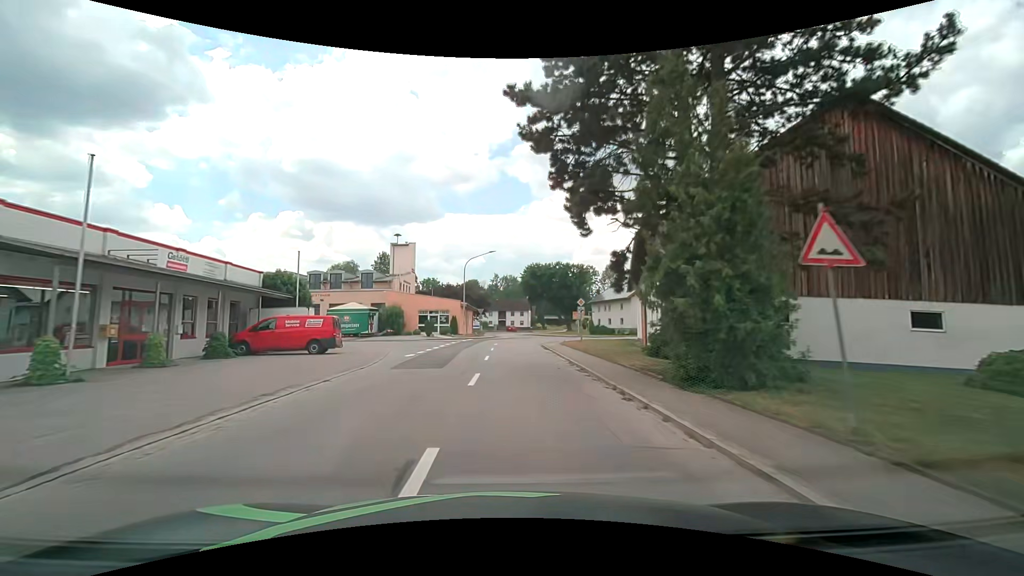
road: tertiary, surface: asphalt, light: Day
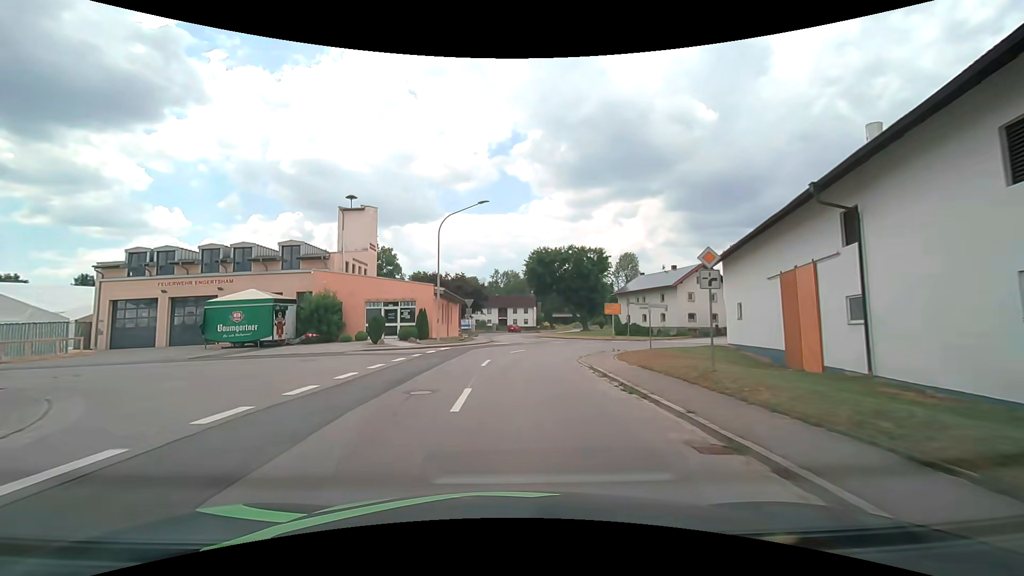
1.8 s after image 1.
(0.0, +21.4) m; 0°
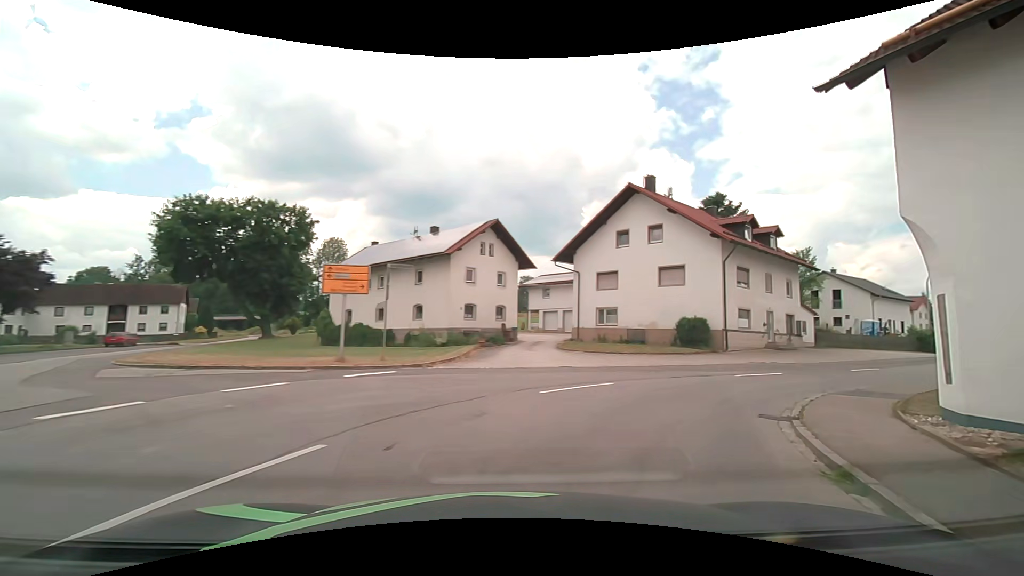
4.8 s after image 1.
(+4.0, +29.8) m; +33°
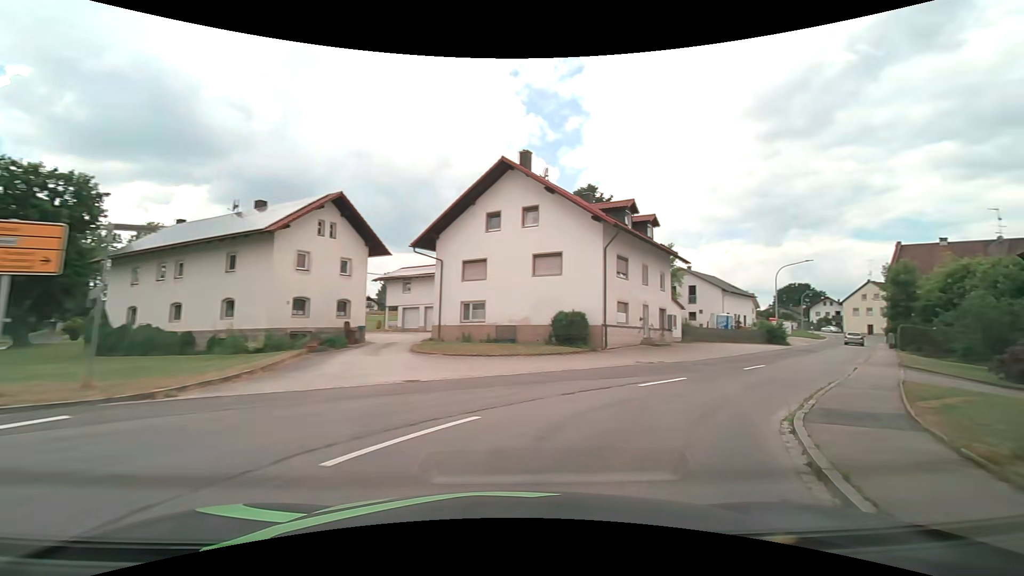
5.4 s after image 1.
(+0.6, +5.5) m; +16°
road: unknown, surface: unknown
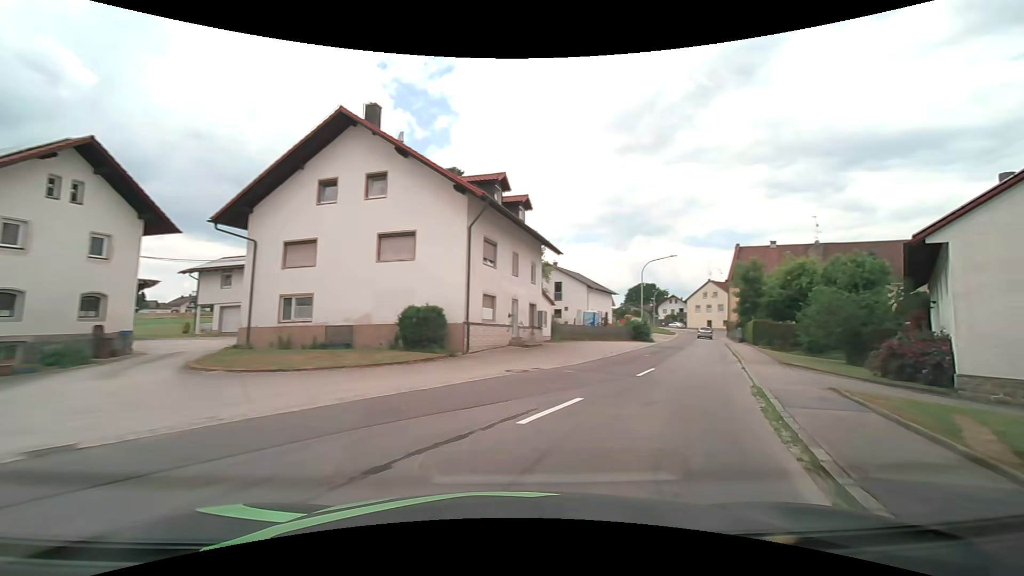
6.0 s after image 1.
(+0.7, +5.6) m; +14°
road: tertiary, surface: asphalt
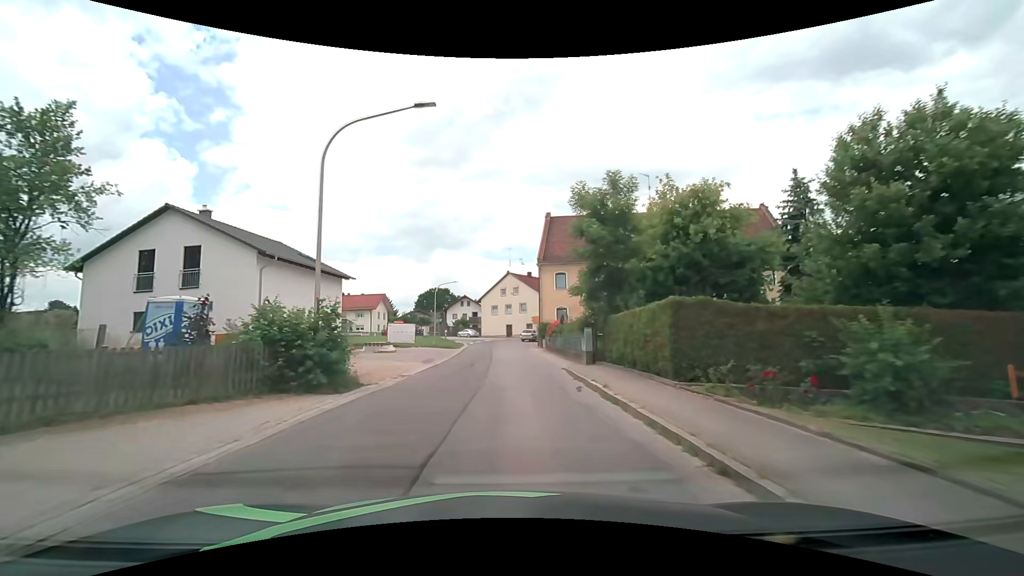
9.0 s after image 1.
(+11.5, +30.6) m; +24°
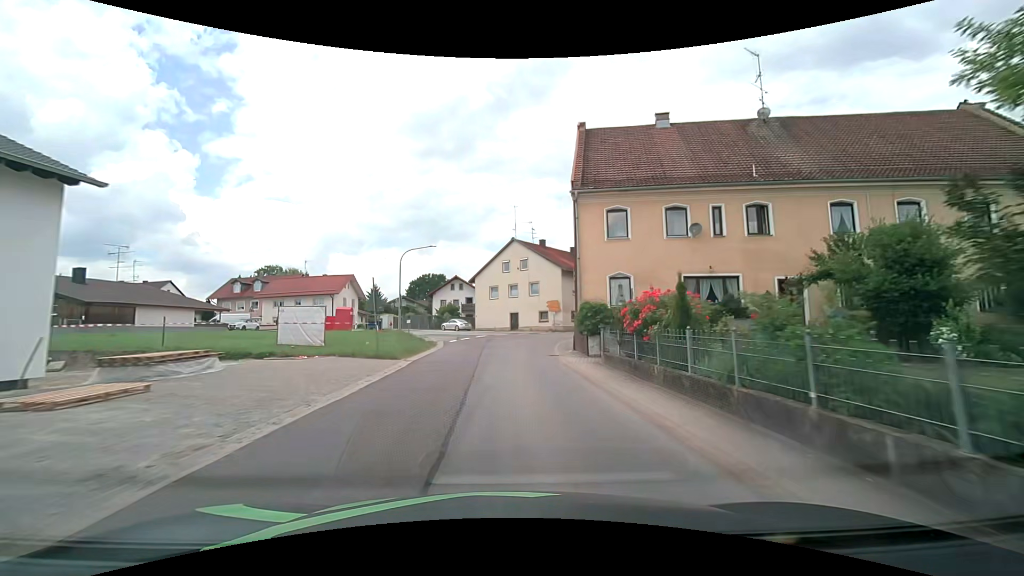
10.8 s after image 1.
(-0.4, +22.8) m; -2°
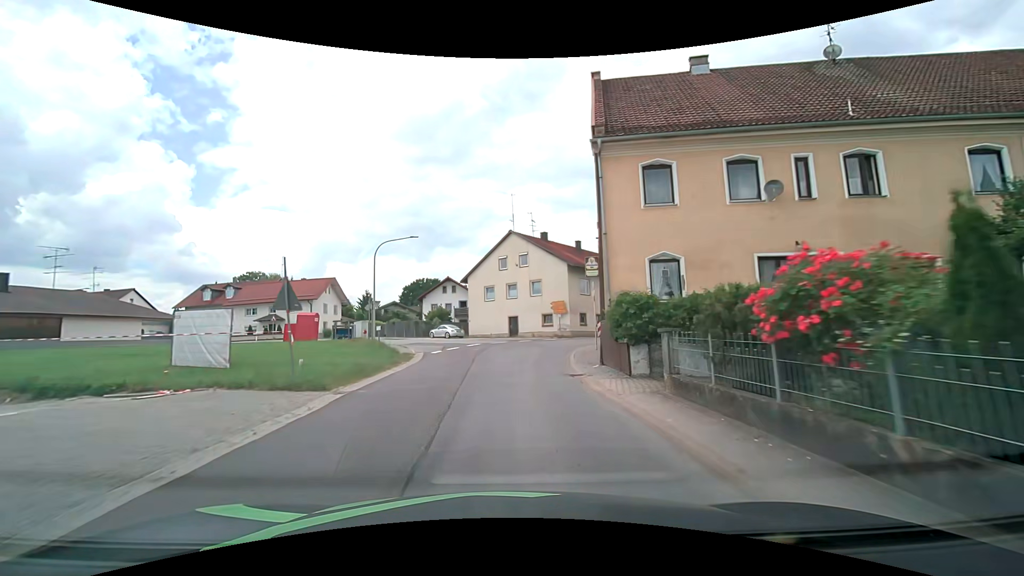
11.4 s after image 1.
(+0.1, +7.2) m; +1°
(0, +10) (+1, +20) (+2, +30) (+7, +39) (+13, +46) (+20, +53) (+28, +60) (+35, +67) (+42, +74) (+48, +82) m
